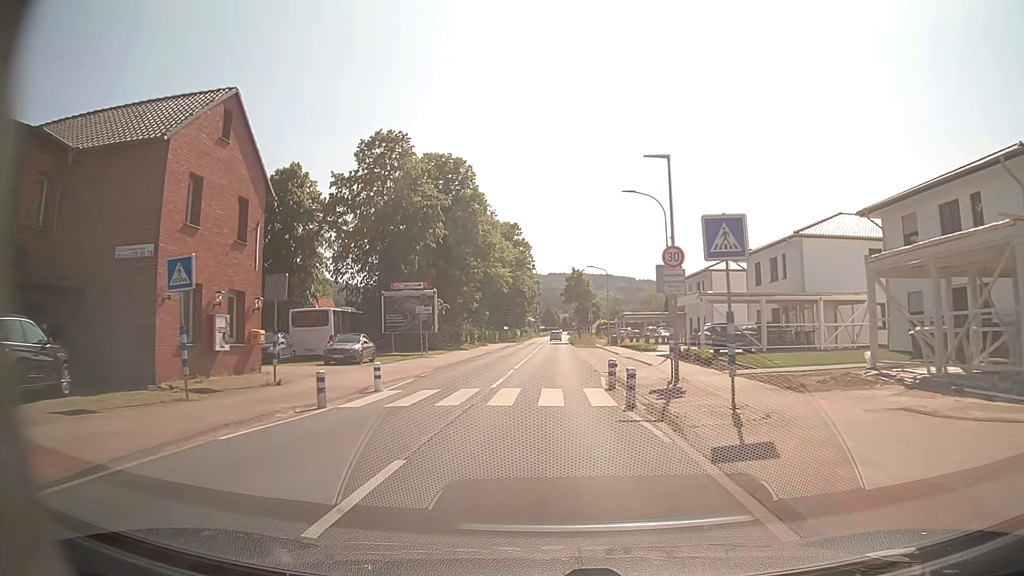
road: primary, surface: asphalt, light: Day
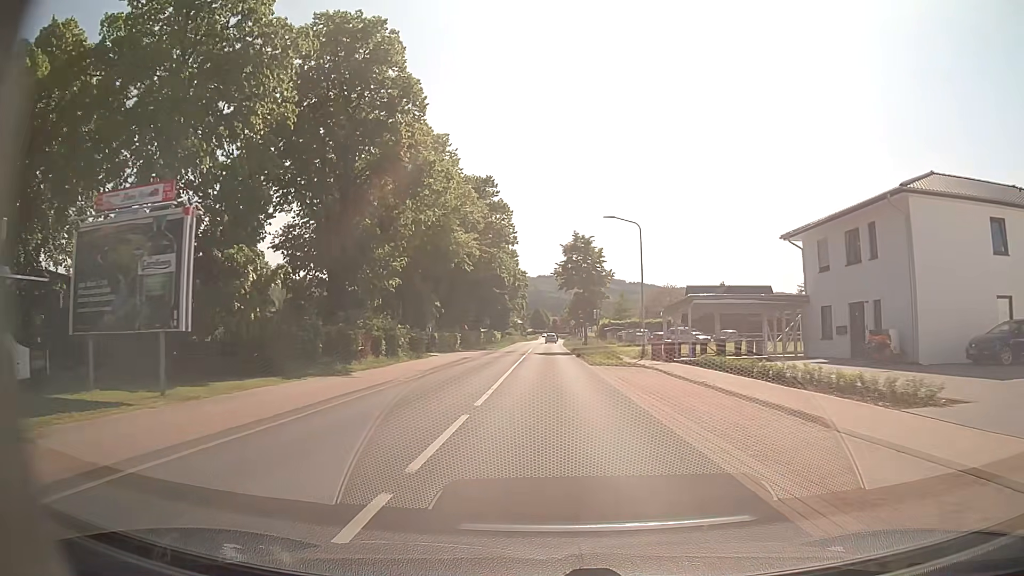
(+0.2, +32.4) m; 0°
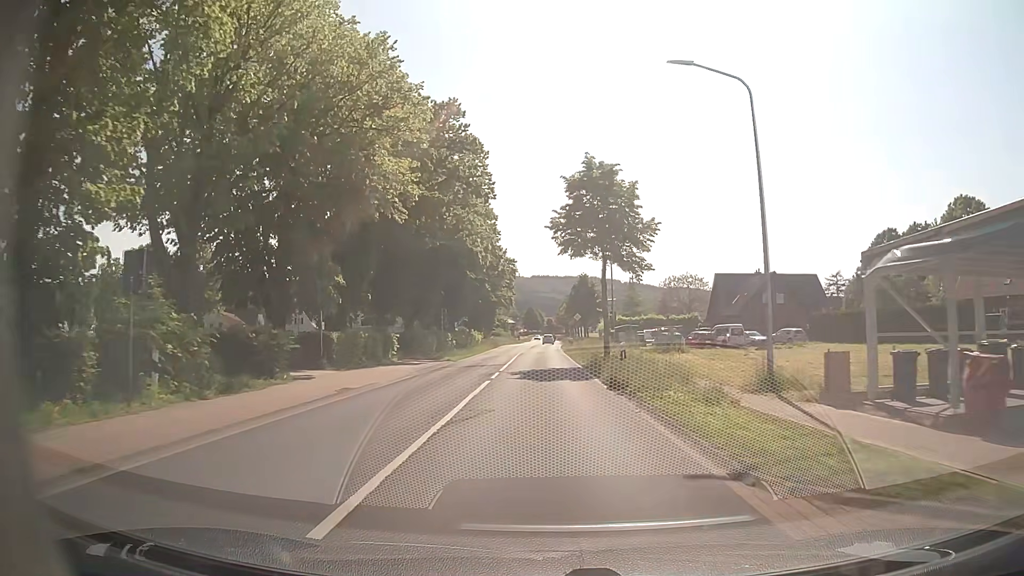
(+0.3, +24.2) m; +1°
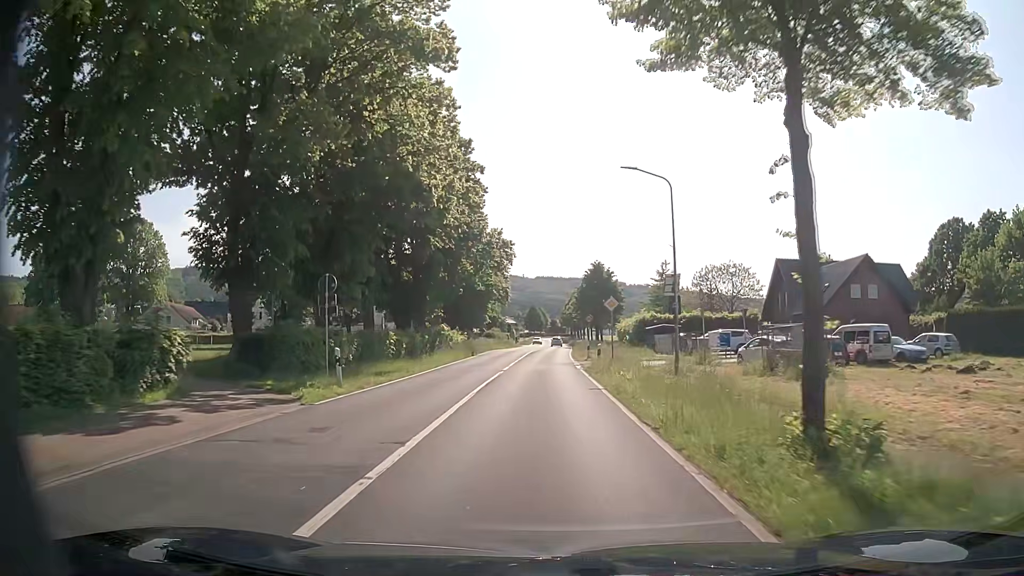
(-0.1, +24.3) m; 0°
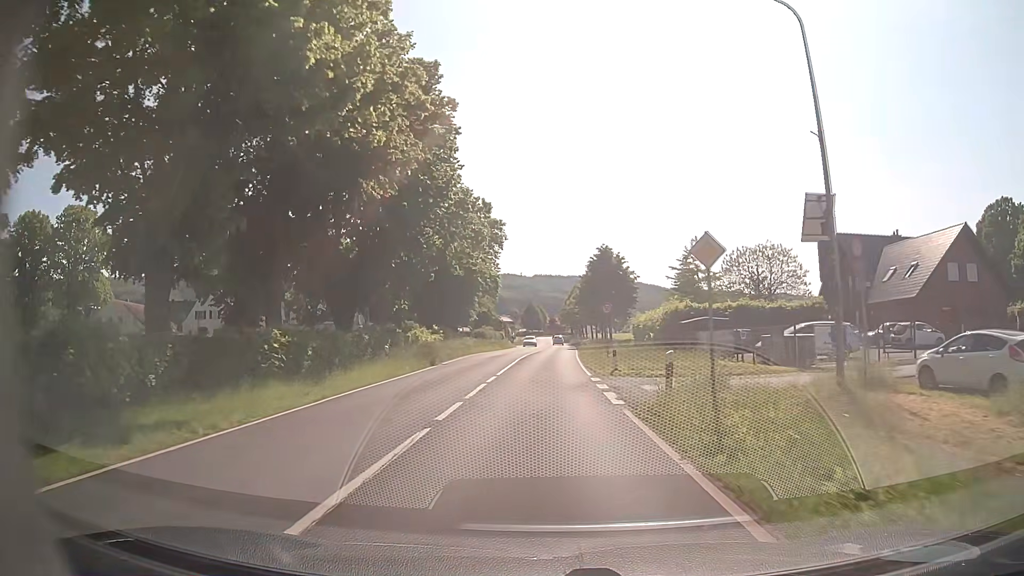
(-0.1, +16.4) m; 0°
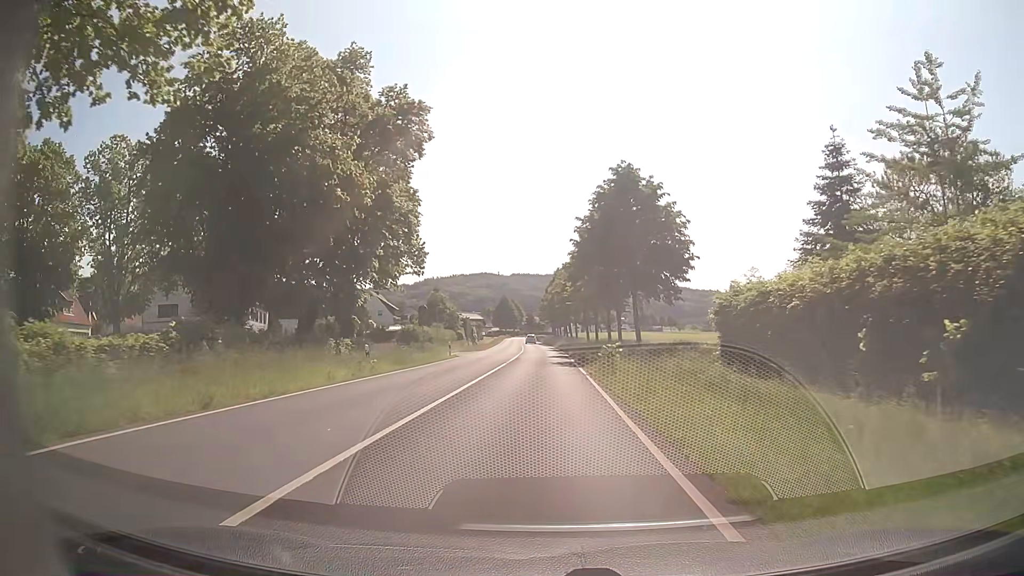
(+0.8, +41.0) m; +2°
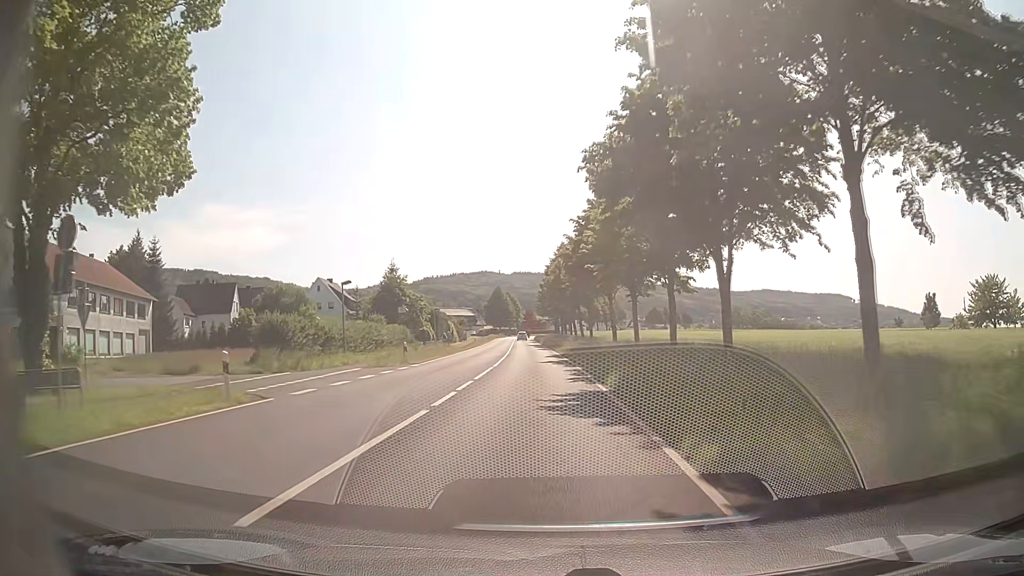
(+0.3, +33.1) m; 0°
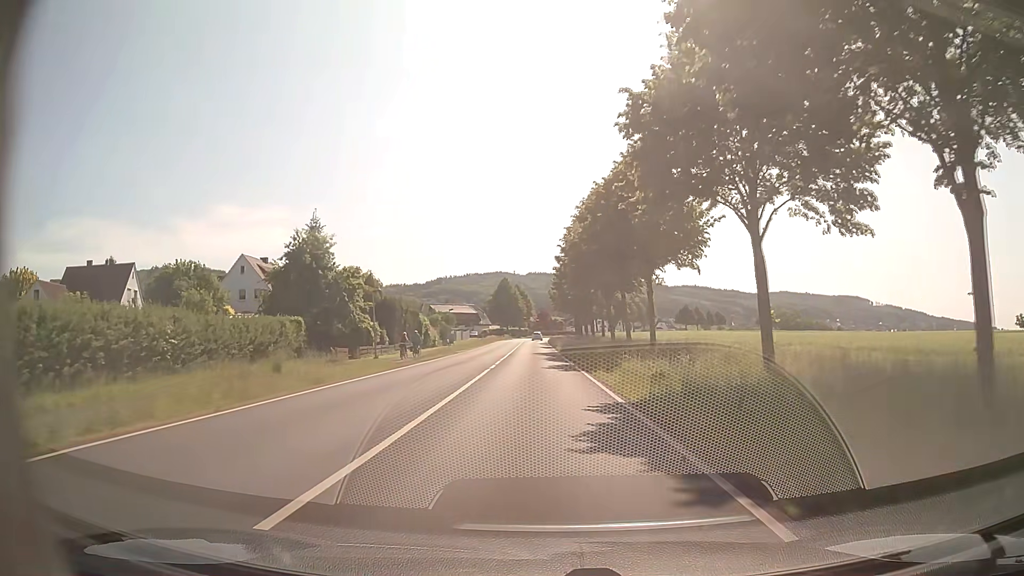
(-0.6, +33.6) m; -1°
(0, +10) (0, +20) (0, +30) (-1, +40) (-1, +50) (-1, +60) (-2, +70) (-2, +80) (-2, +90) (-2, +100) m
